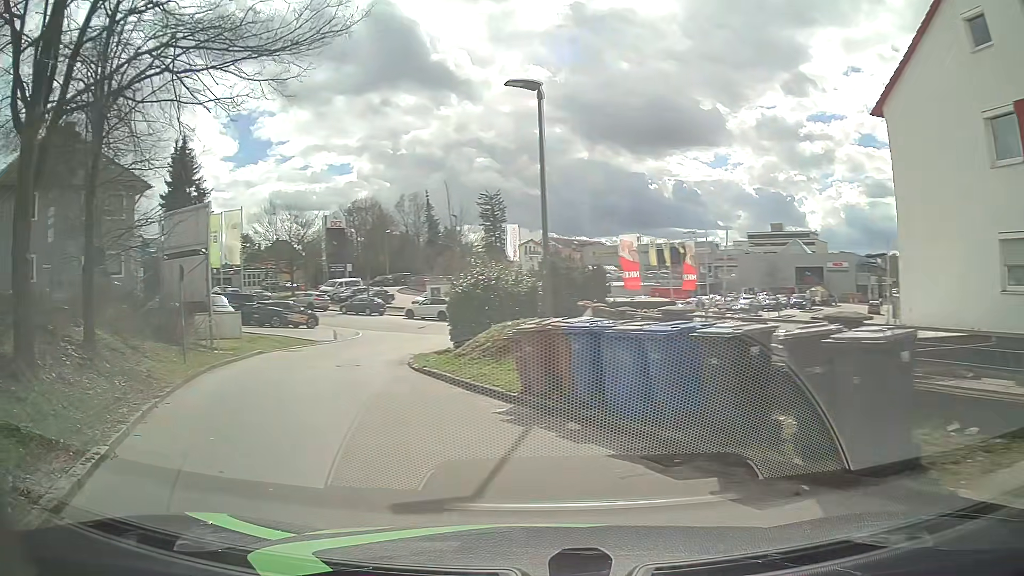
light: Day
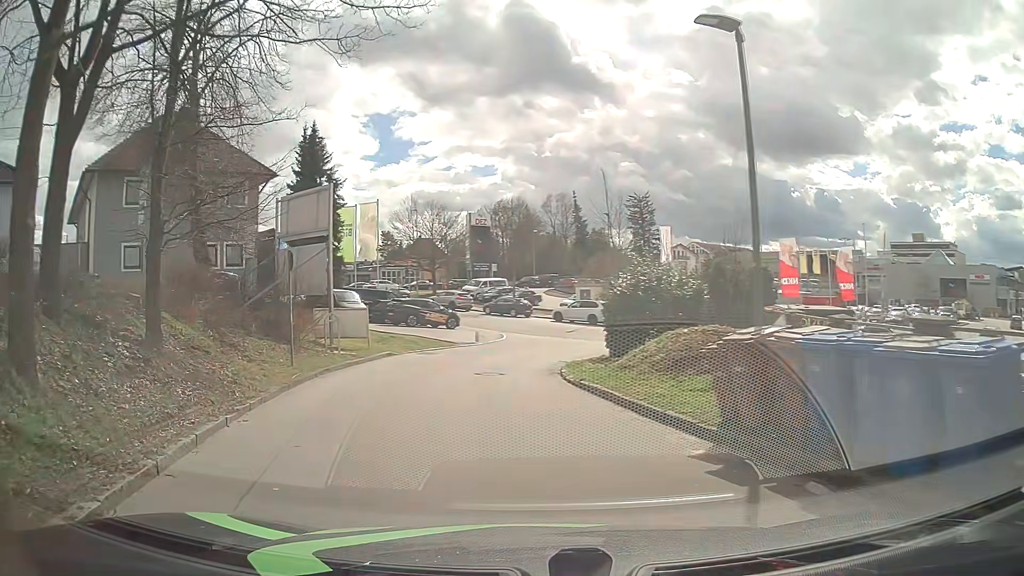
(-0.5, +2.7) m; -16°
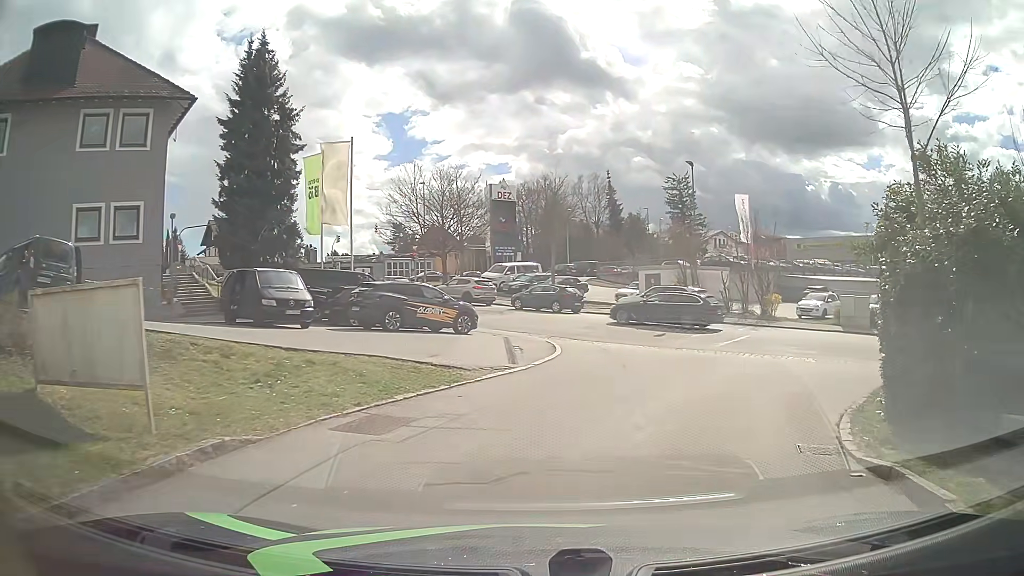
(-1.4, +16.4) m; -1°
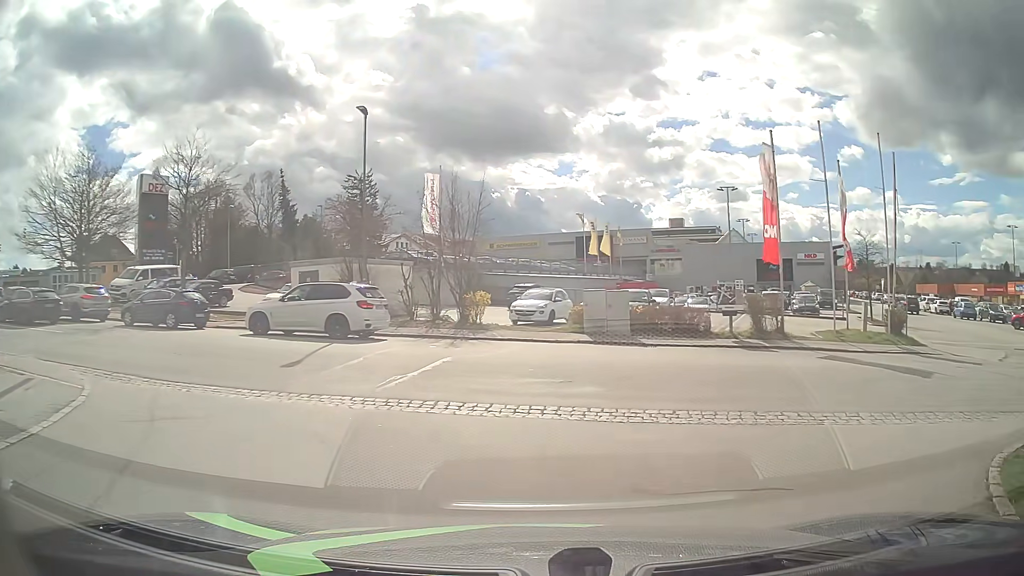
(+2.3, +10.4) m; +28°
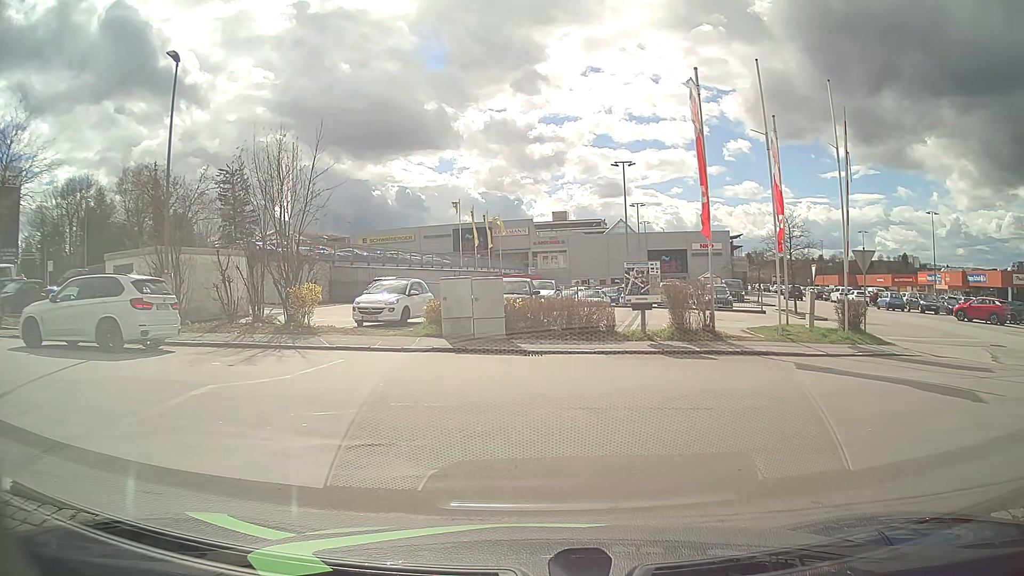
(+0.6, +5.6) m; +9°
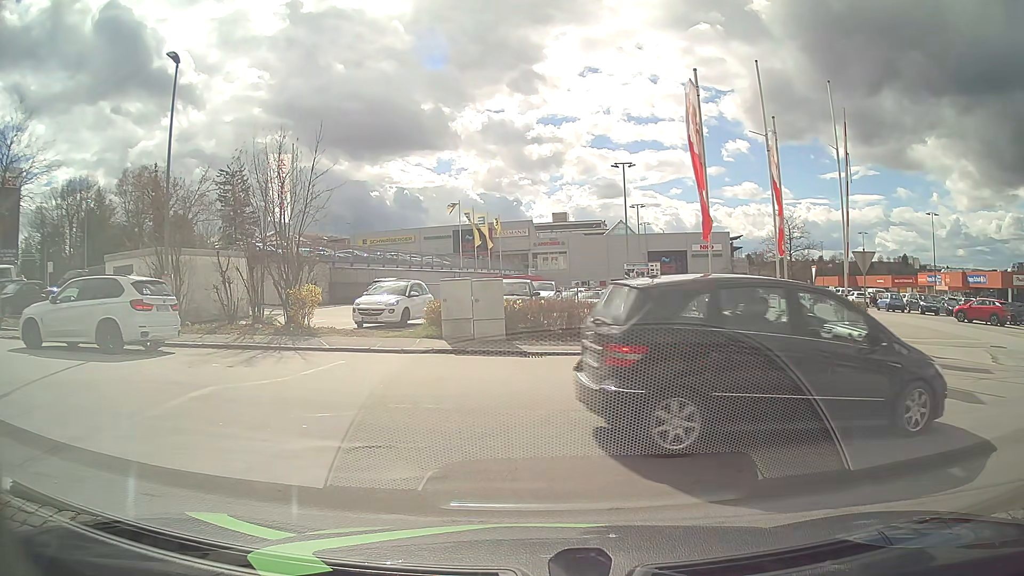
(0.0, +0.1) m; 0°
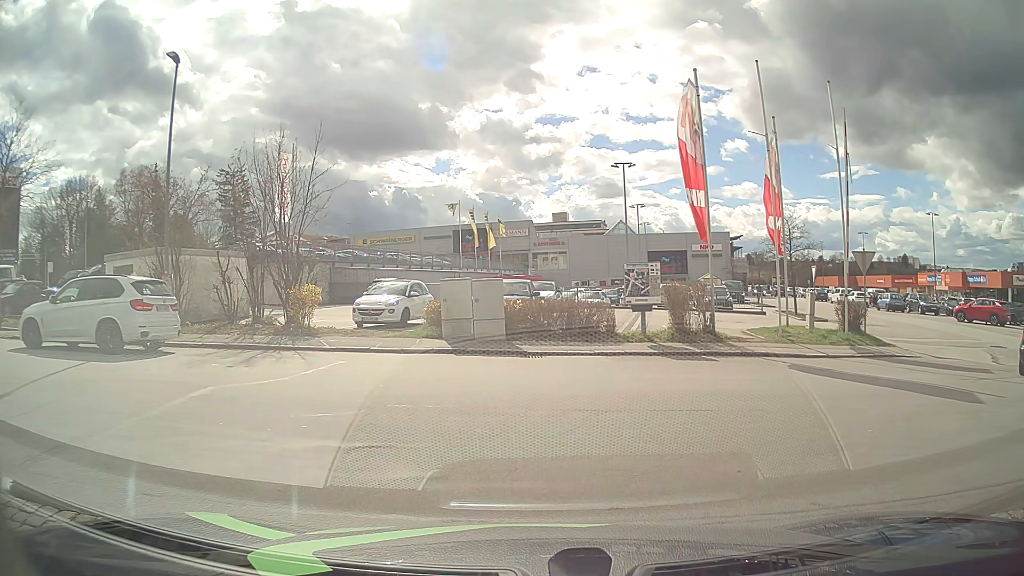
(0.0, 0.0) m; 0°
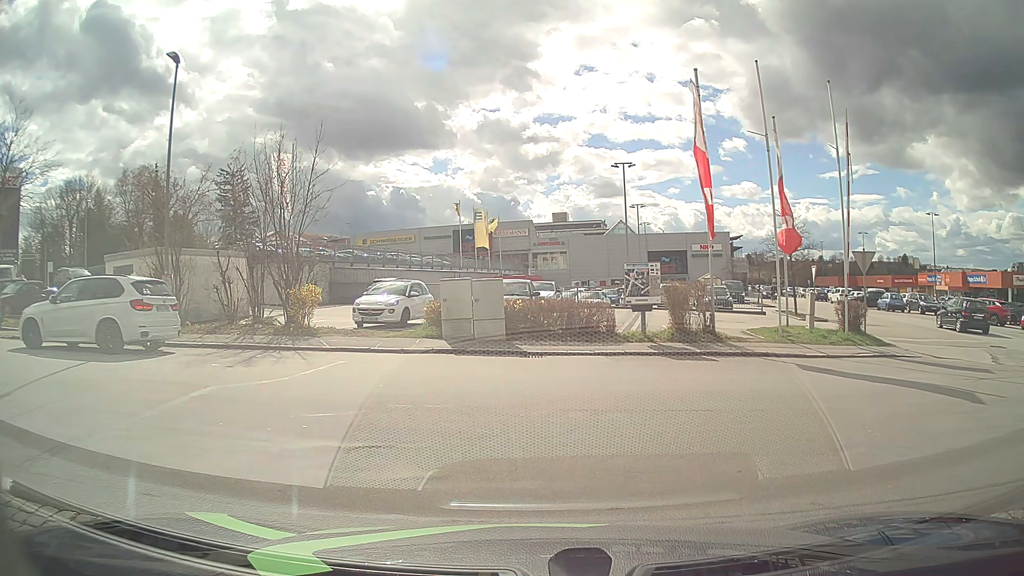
(0.0, 0.0) m; 0°
